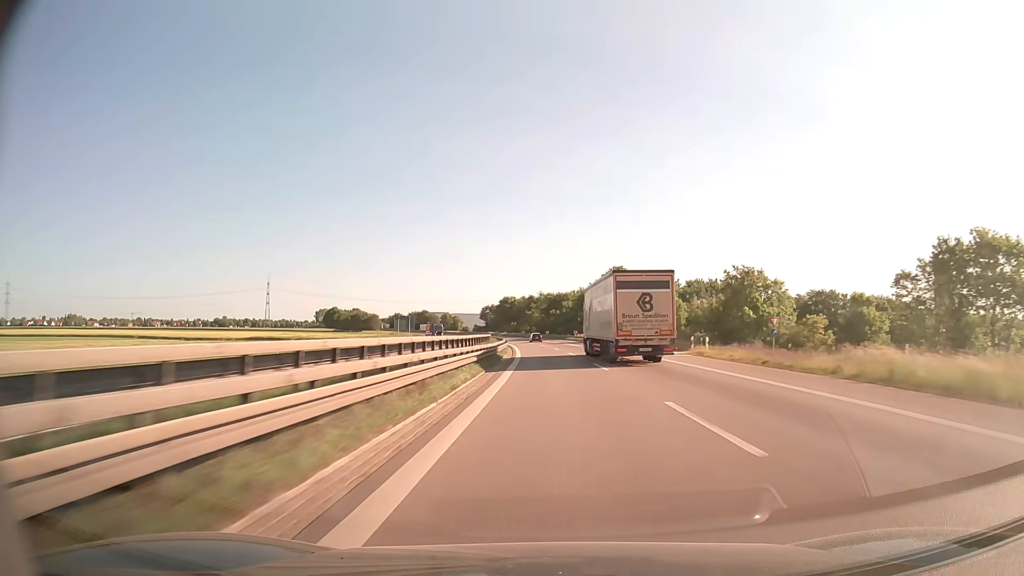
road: trunk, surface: asphalt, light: Day
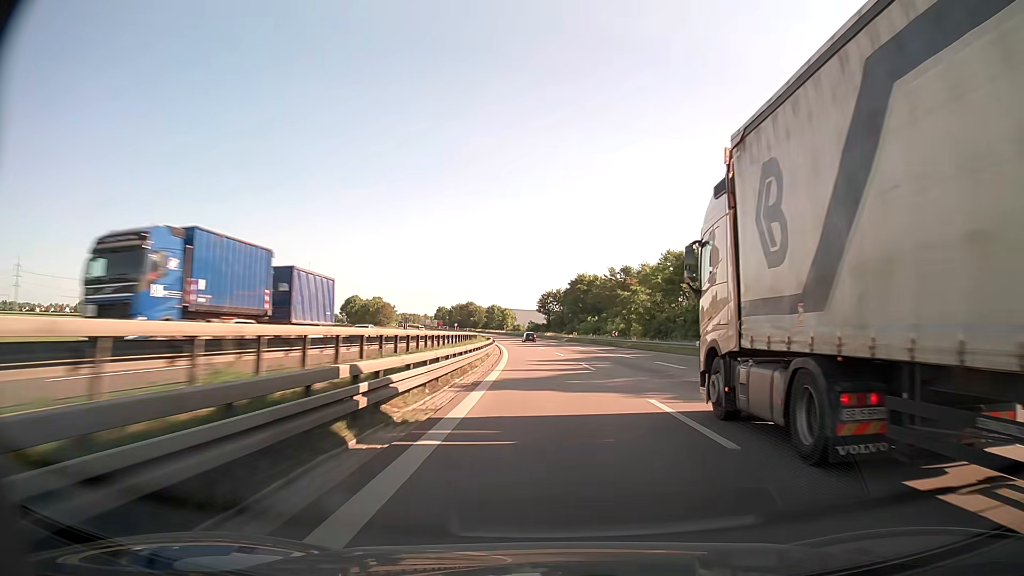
(-5.1, +107.0) m; -6°
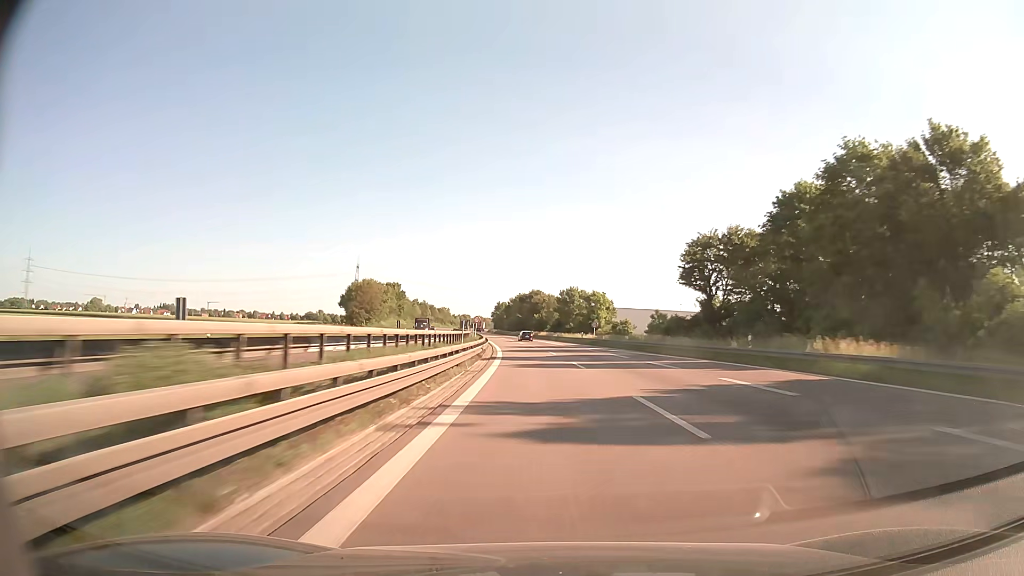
(-7.3, +106.5) m; -7°
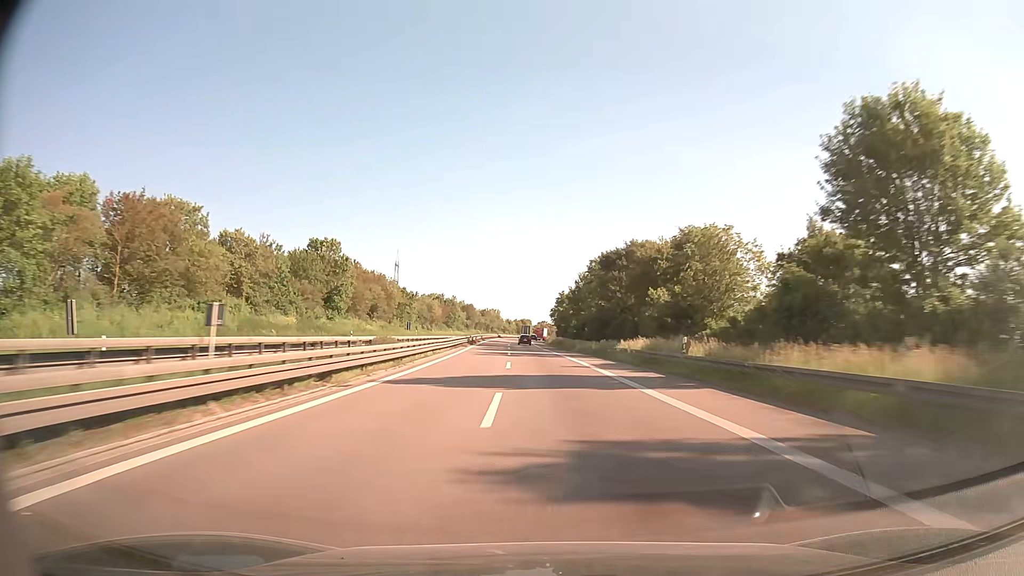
(-5.2, +106.3) m; -6°
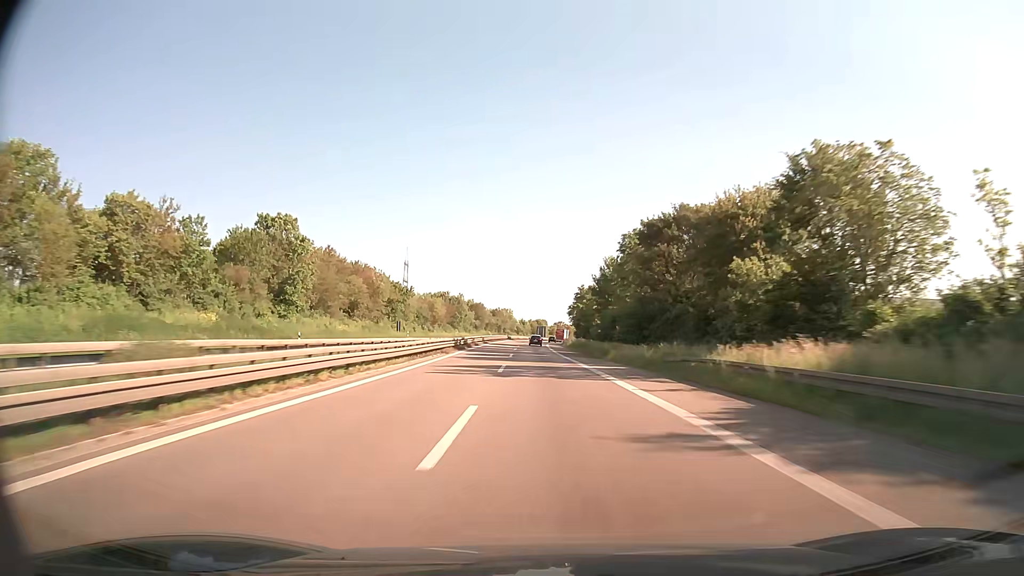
(-0.3, +21.2) m; -2°
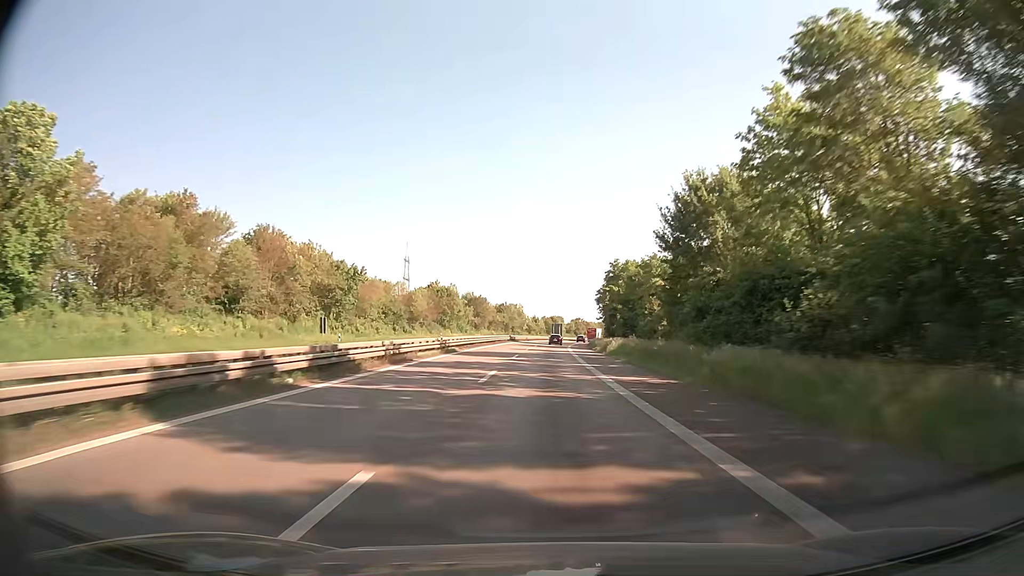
(-0.6, +42.3) m; -1°
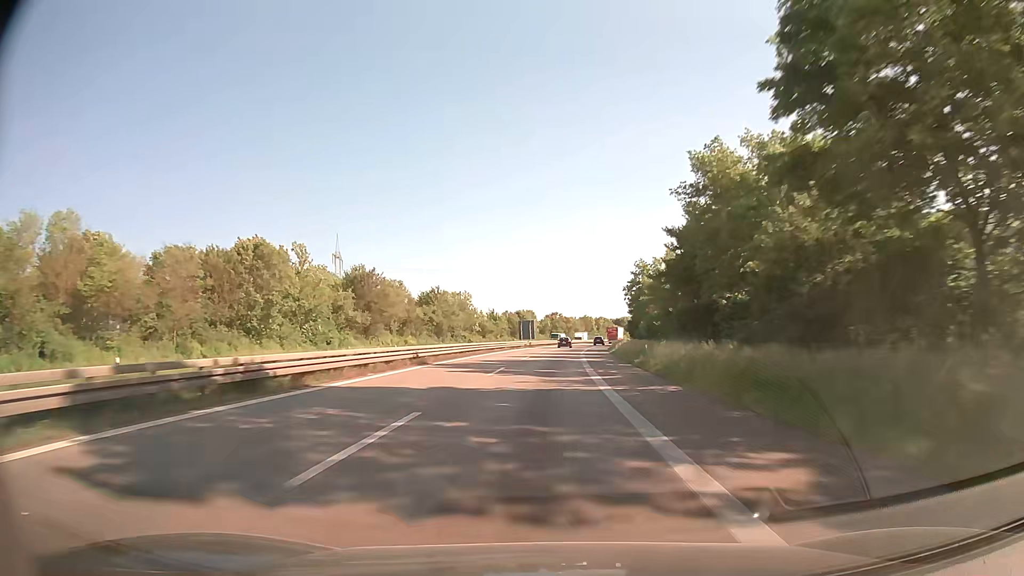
(+0.9, +84.4) m; +2°
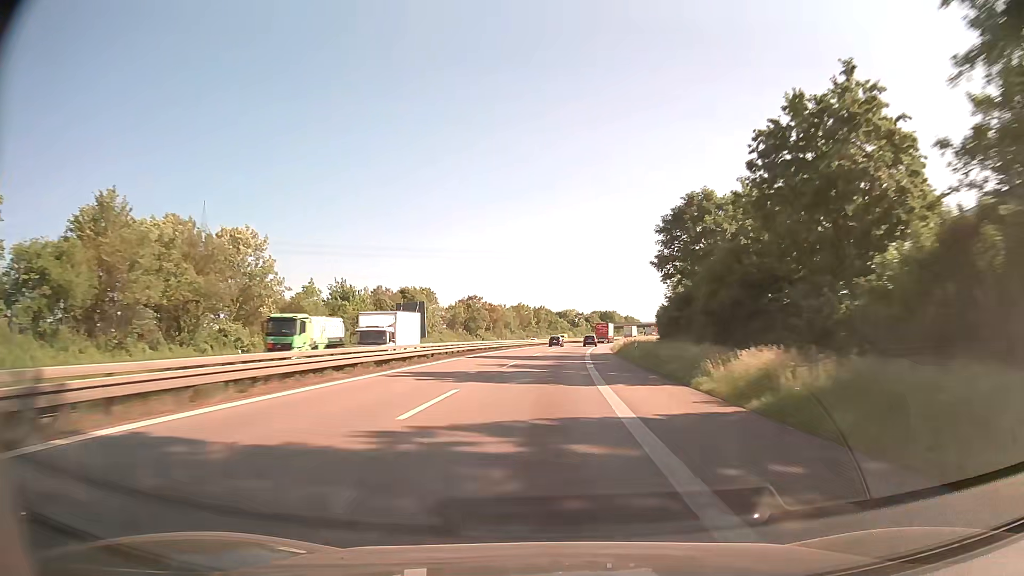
(+3.4, +84.6) m; +5°
(0, +10) (0, +20) (+1, +30) (+1, +40) (+1, +50) (+2, +60) (+2, +70) (+3, +80) (+4, +90) (+5, +100) m
